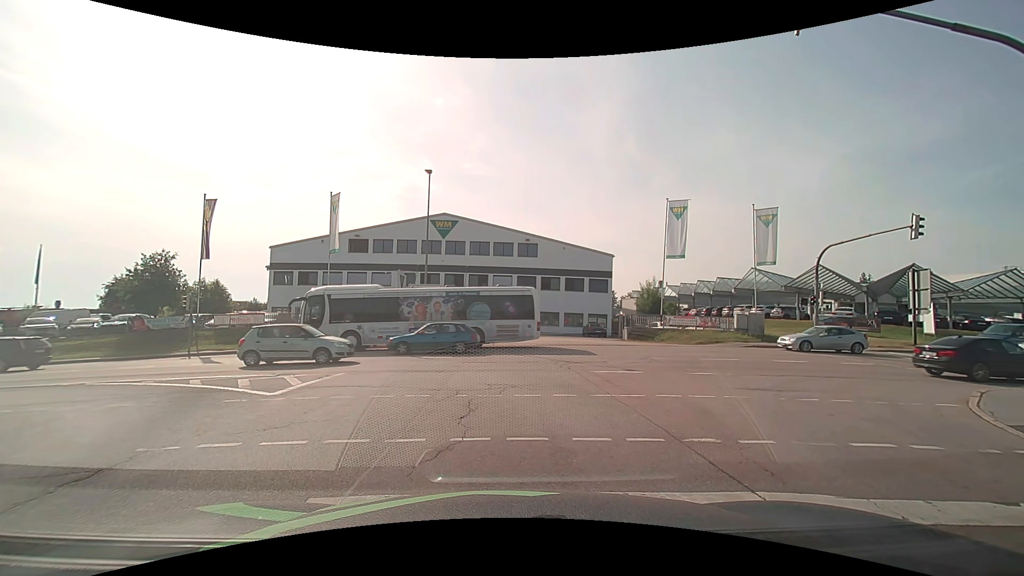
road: secondary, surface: asphalt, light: Day
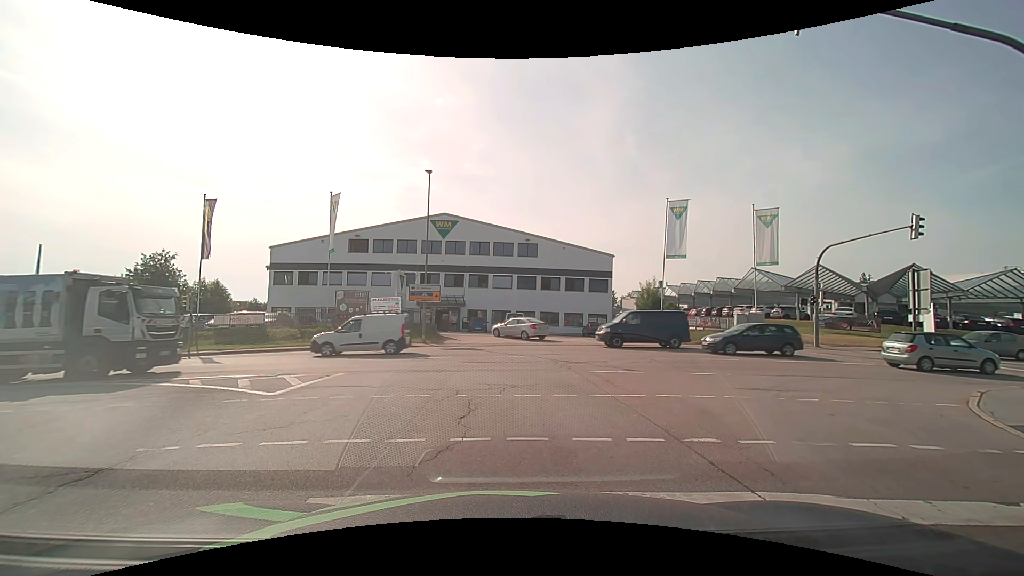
(0.0, 0.0) m; 0°
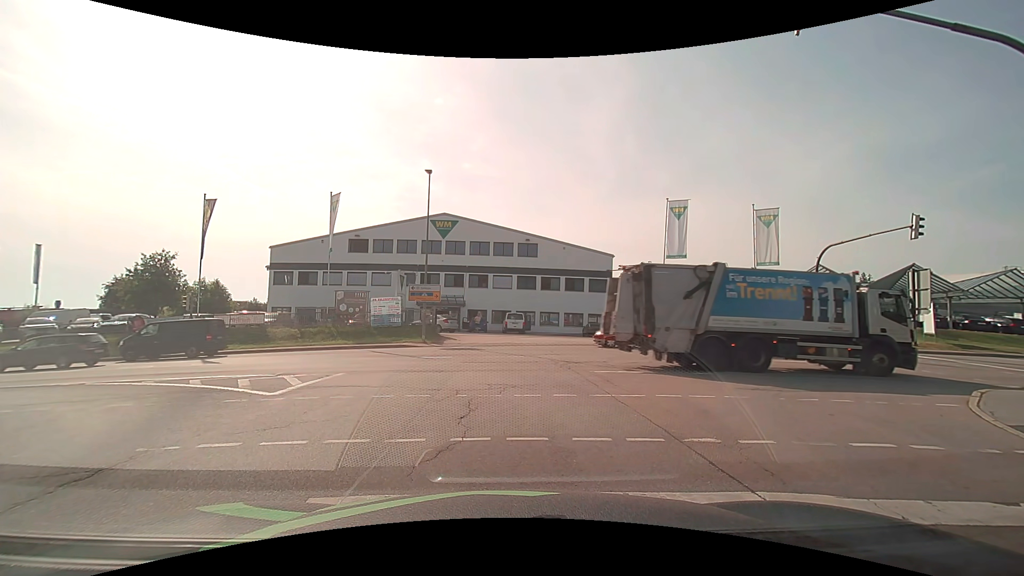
(0.0, 0.0) m; 0°
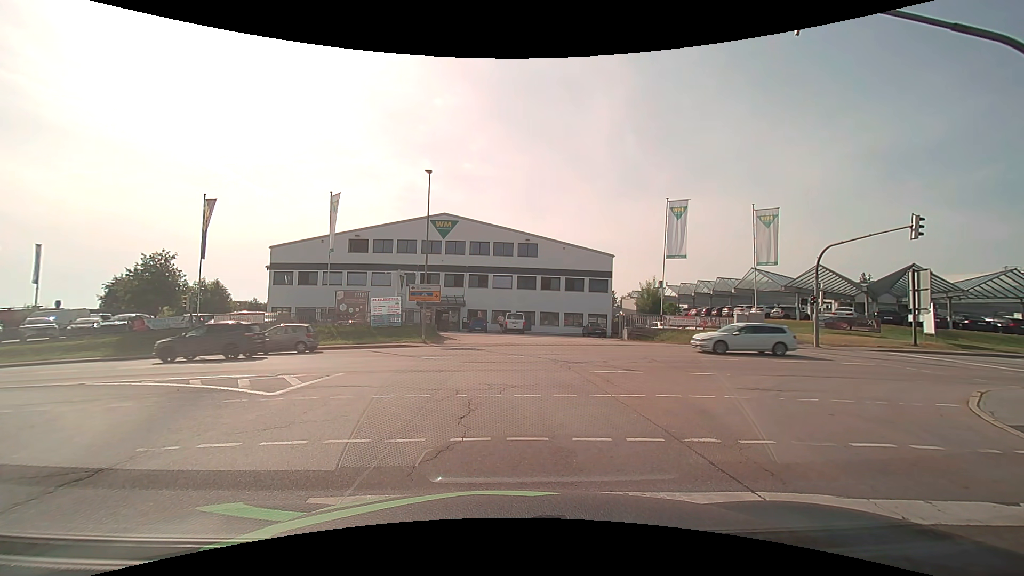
(0.0, 0.0) m; 0°
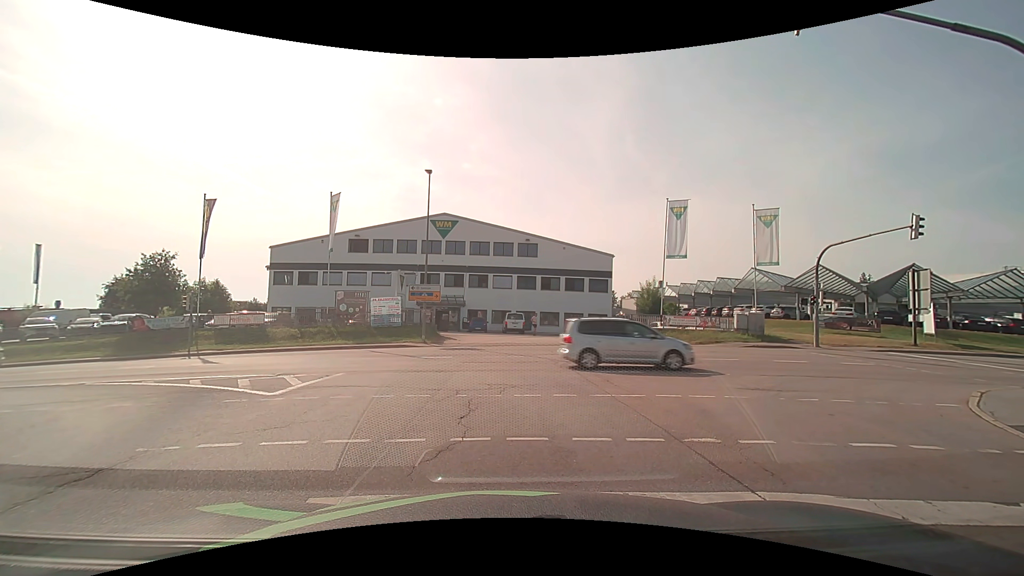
(0.0, 0.0) m; 0°
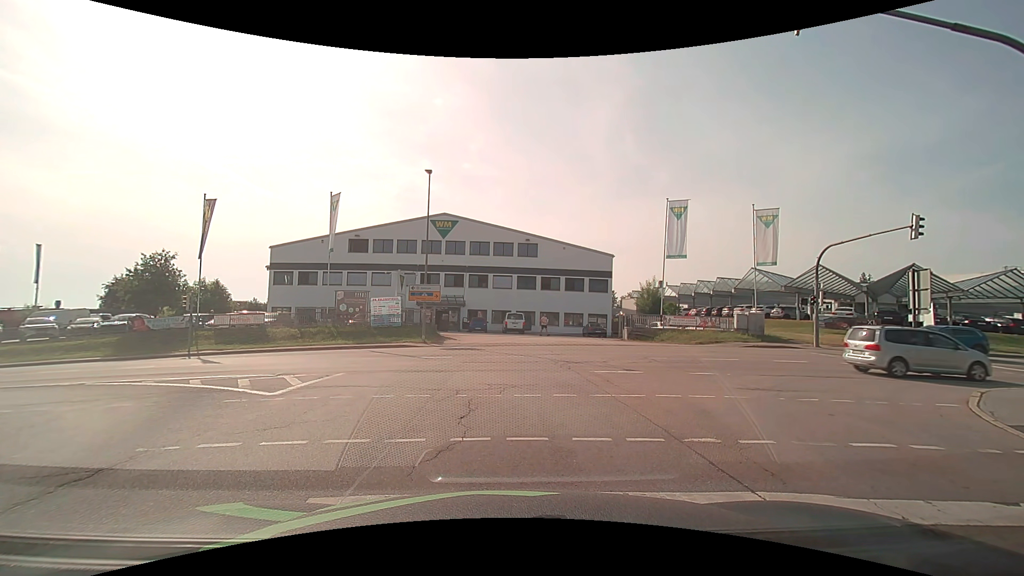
(0.0, 0.0) m; 0°
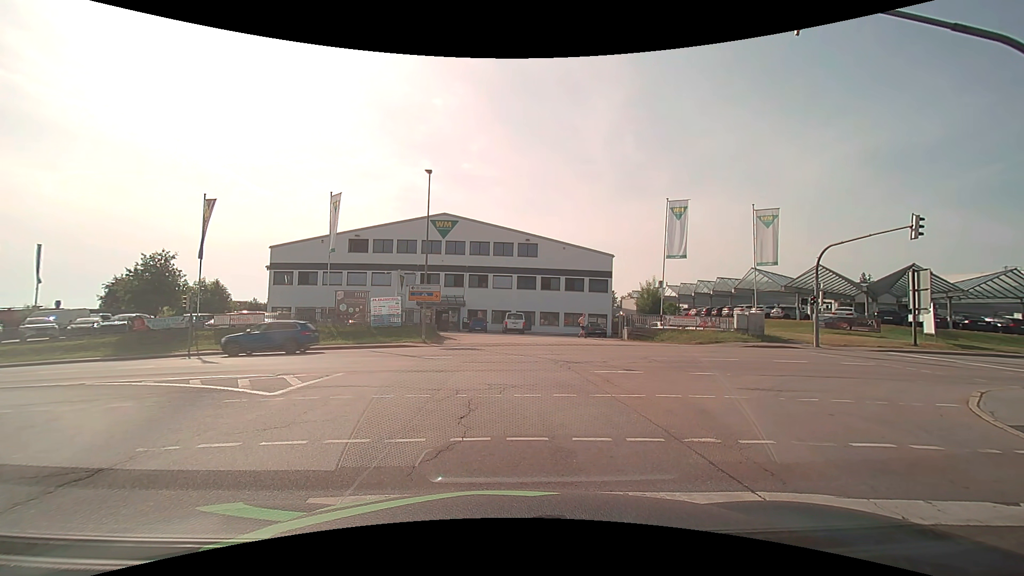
(0.0, 0.0) m; 0°
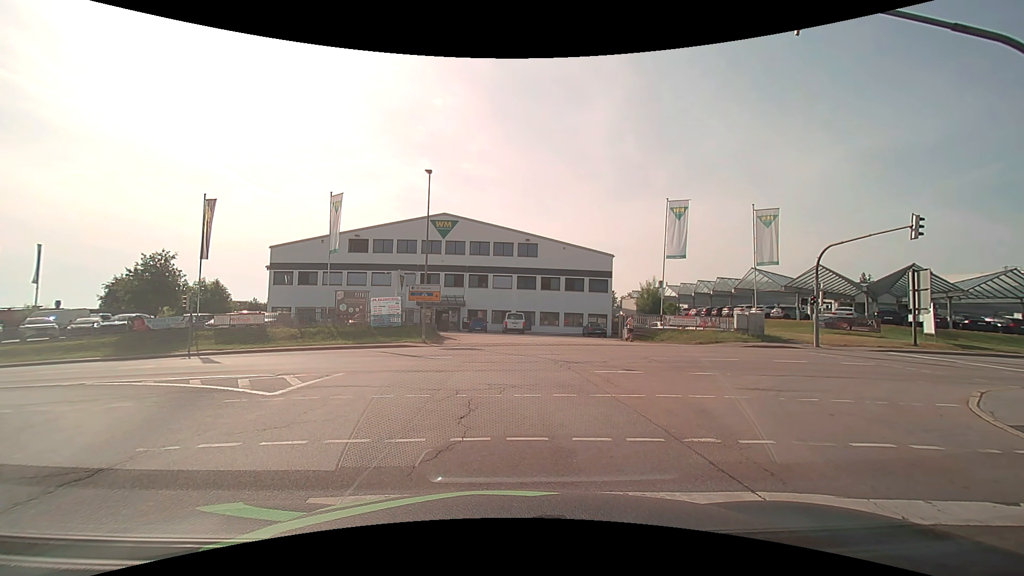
(0.0, 0.0) m; 0°
